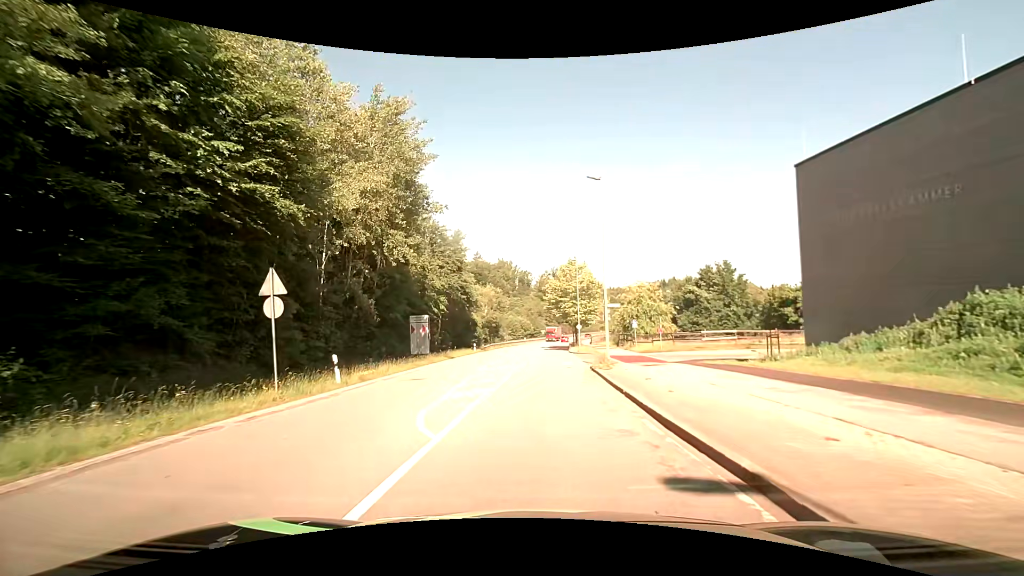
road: secondary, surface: asphalt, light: Day
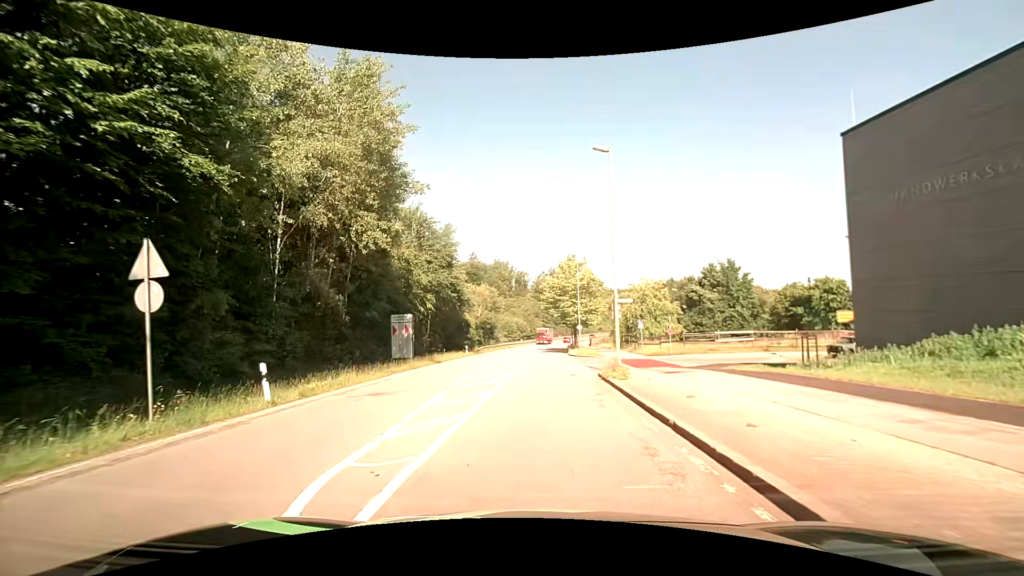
(0.0, +4.2) m; +1°
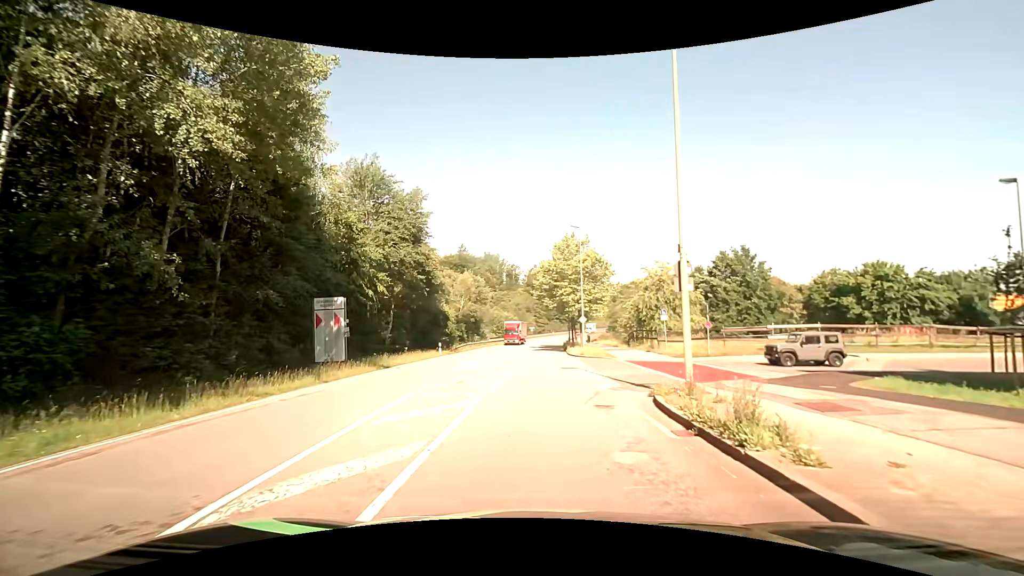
(0.0, +10.9) m; 0°
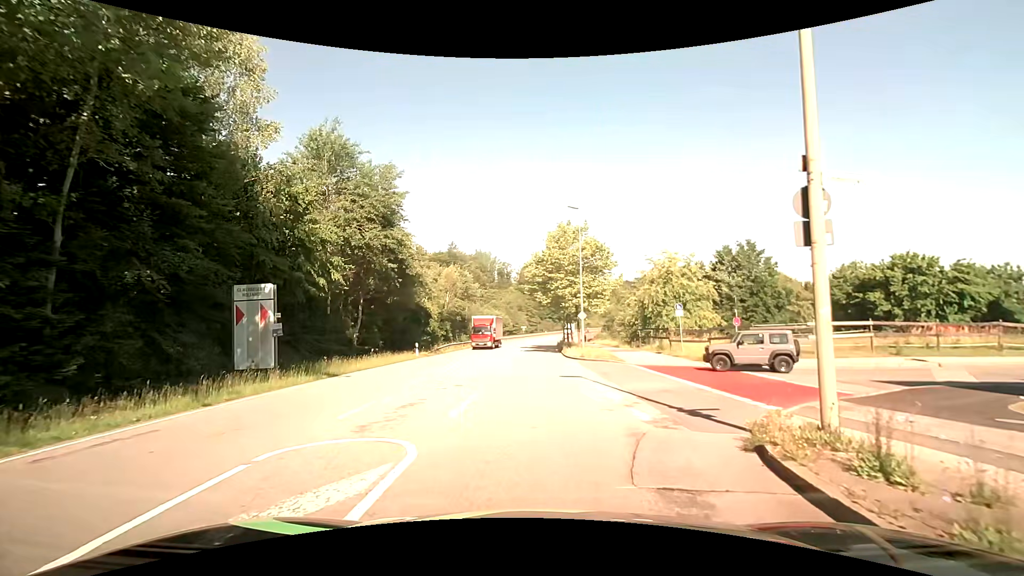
(+0.1, +5.5) m; +1°
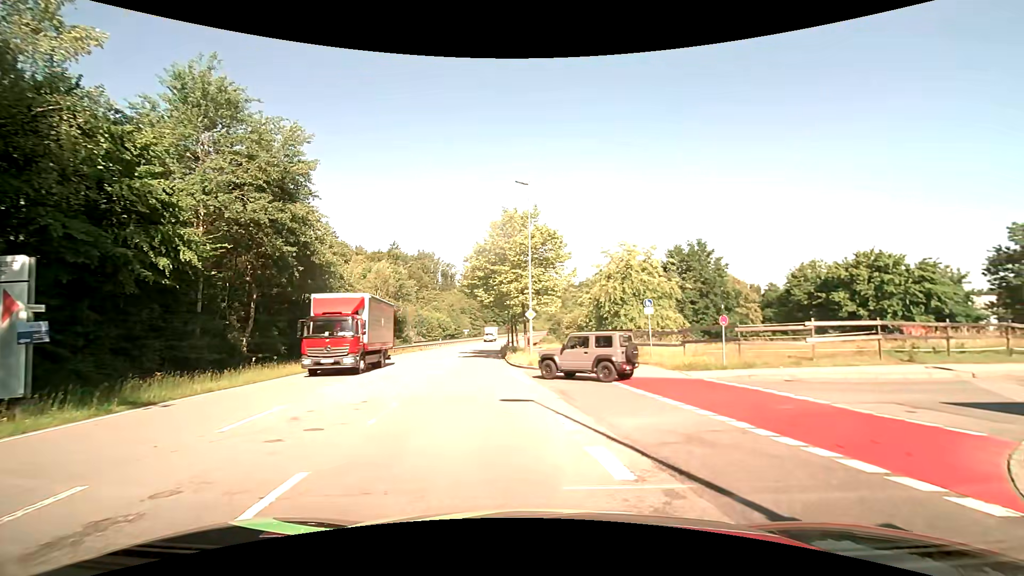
(+0.2, +6.2) m; +8°
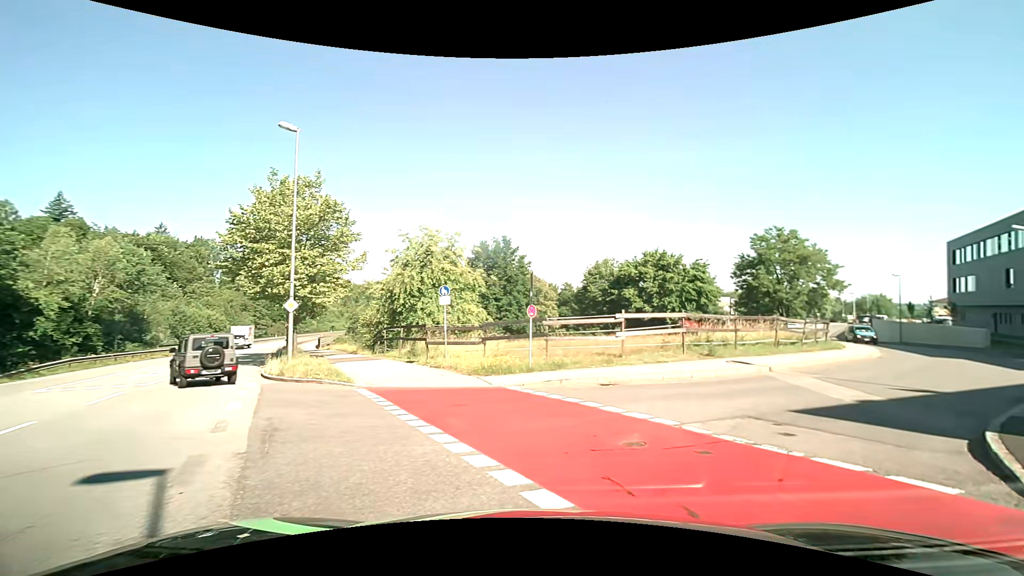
(+0.9, +5.5) m; +21°
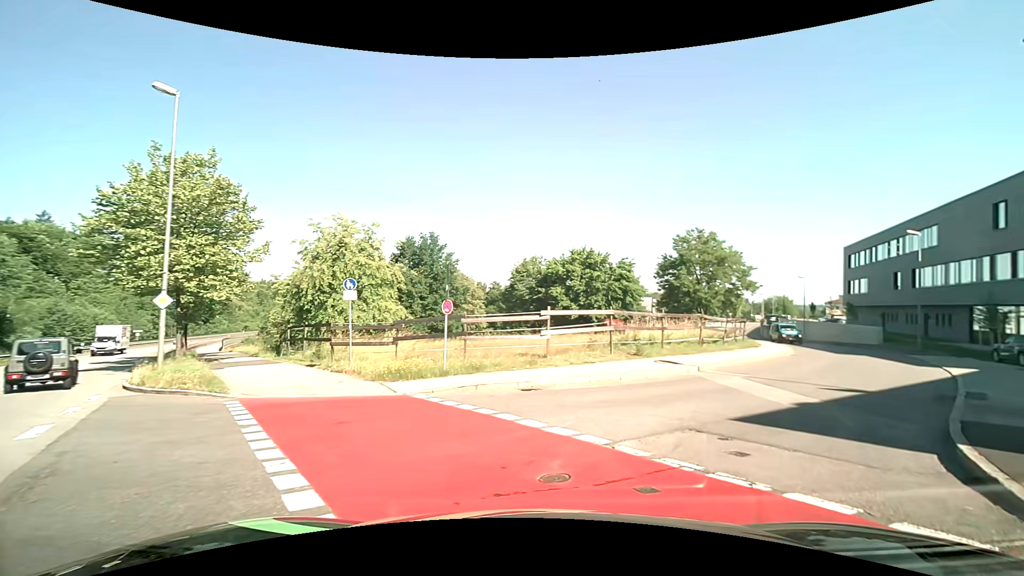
(+0.1, +1.8) m; +8°
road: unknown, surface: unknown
